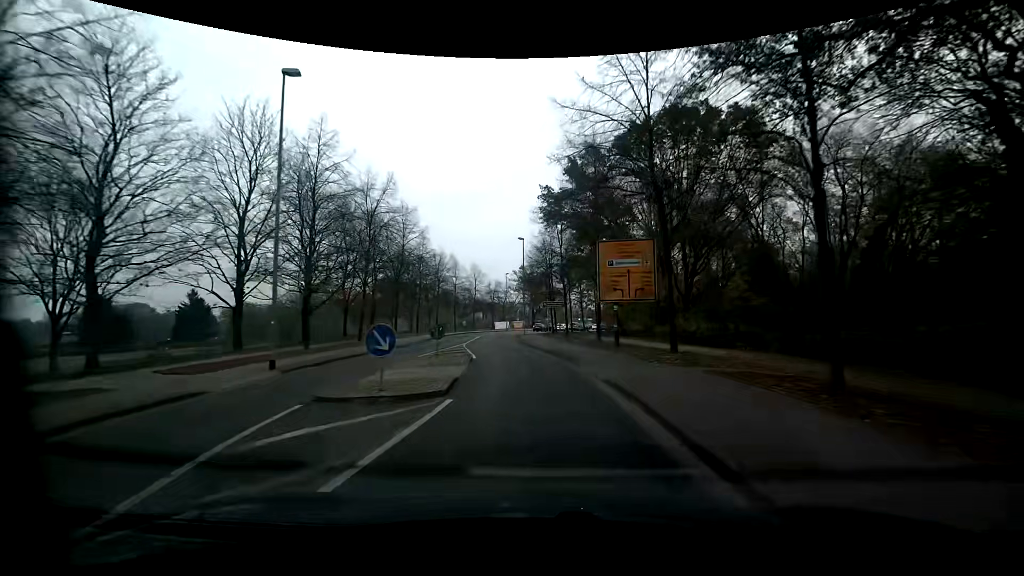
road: residential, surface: asphalt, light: Day
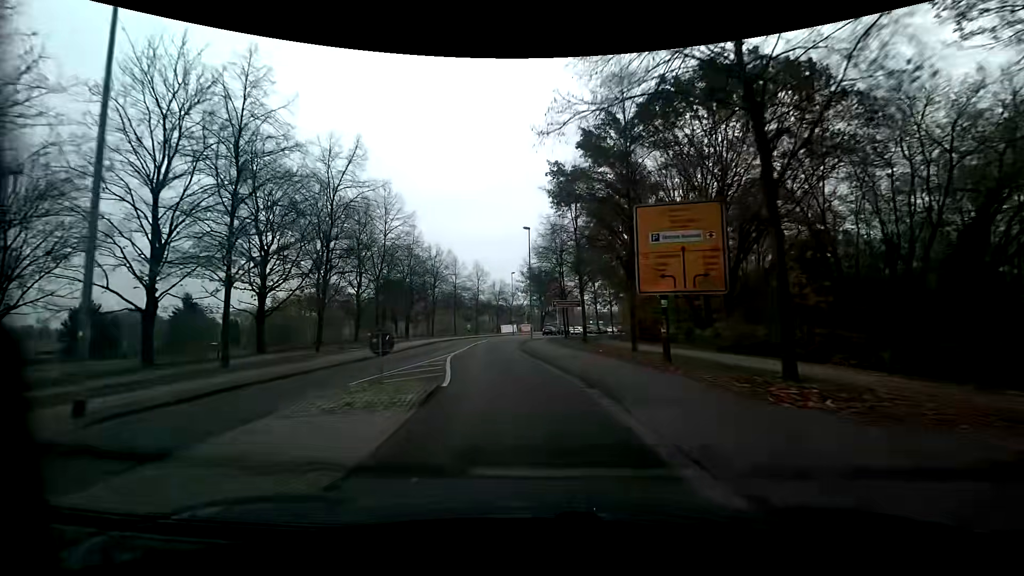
(0.0, +7.2) m; -1°
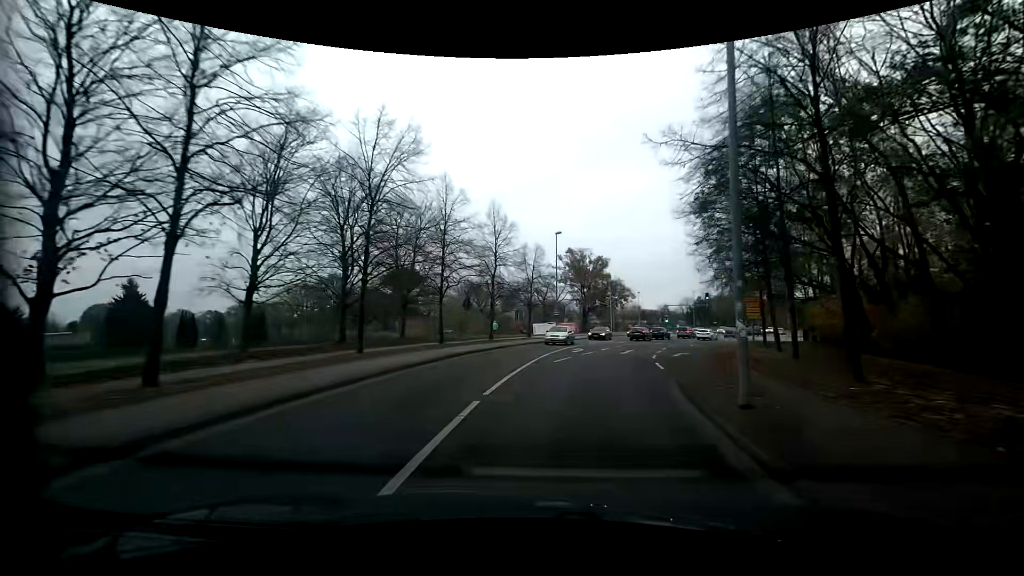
(-3.2, +35.0) m; -3°
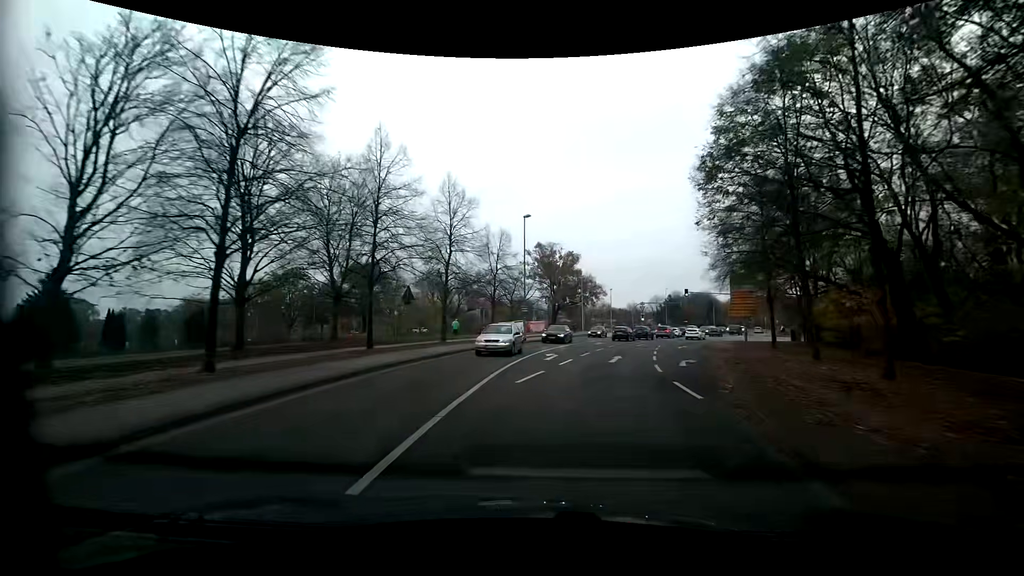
(+0.2, +7.2) m; +3°
(+1, +10) (+2, +20) (+5, +30) (+7, +39) (+11, +49) (+15, +58) (+19, +67) (+24, +75) (+29, +84) (+34, +93) m
